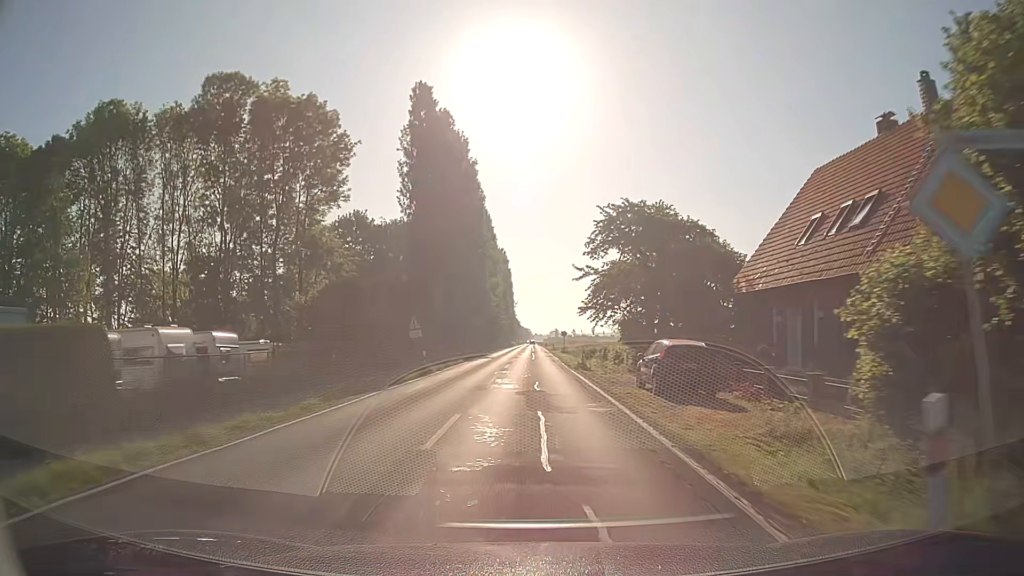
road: secondary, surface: asphalt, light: Day
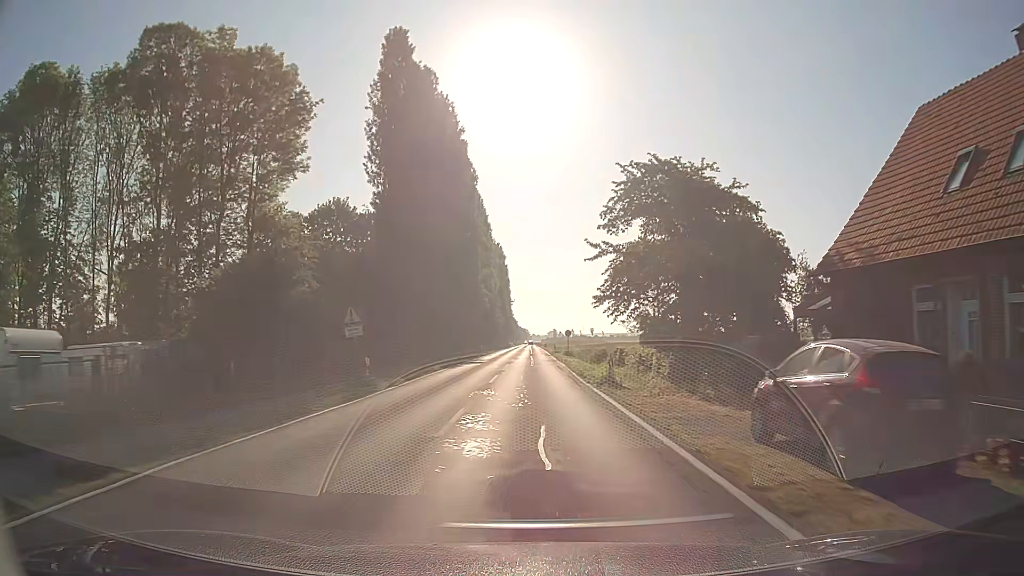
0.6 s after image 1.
(0.0, +11.0) m; 0°
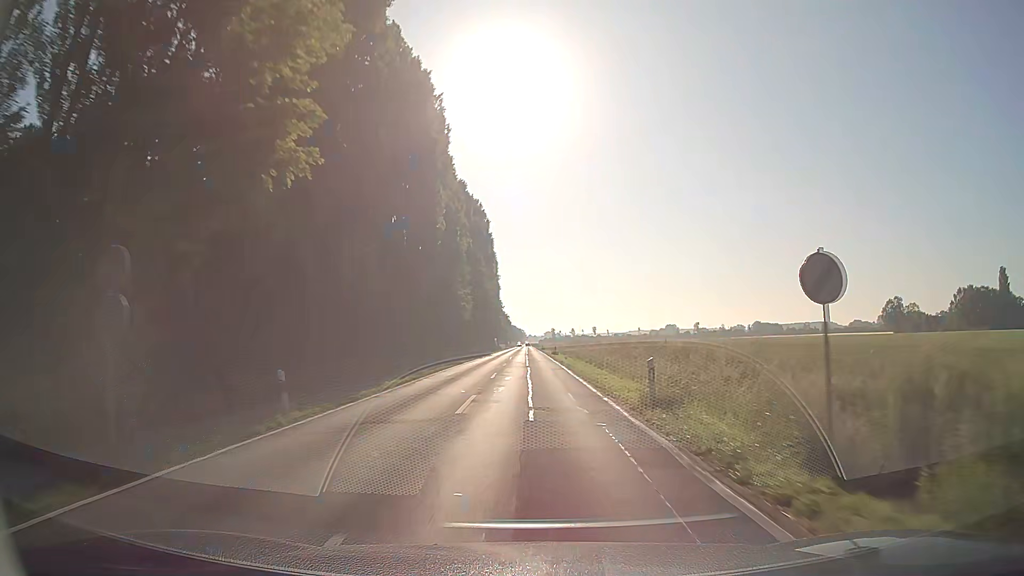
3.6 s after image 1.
(+0.4, +57.1) m; +1°
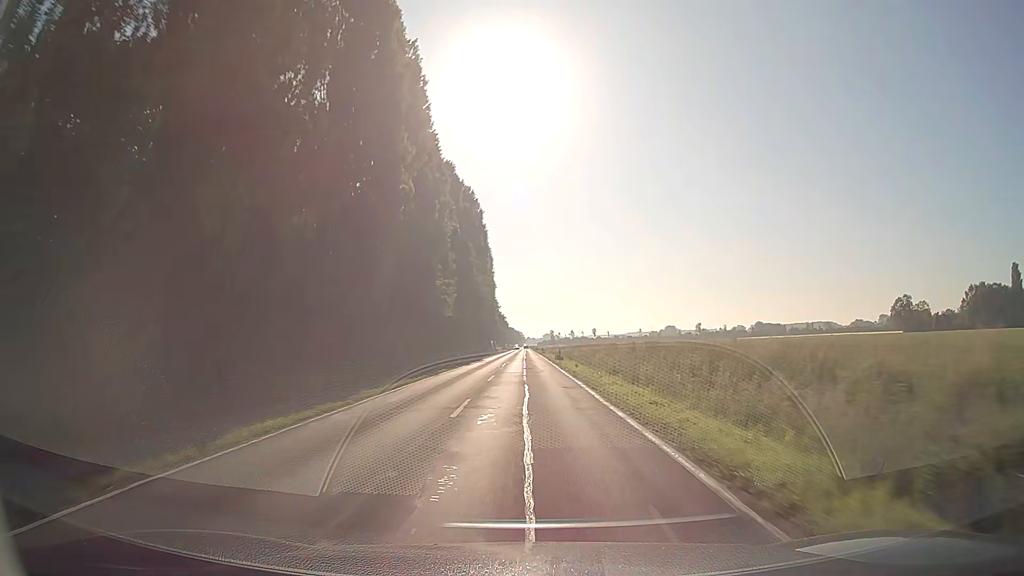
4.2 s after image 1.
(0.0, +12.3) m; 0°
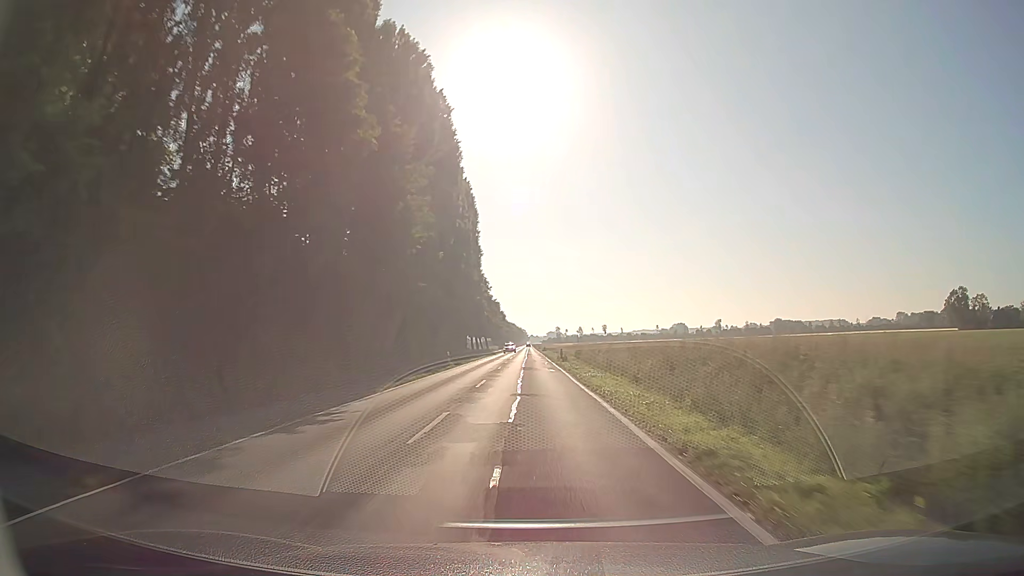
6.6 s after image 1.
(+0.3, +51.8) m; 0°
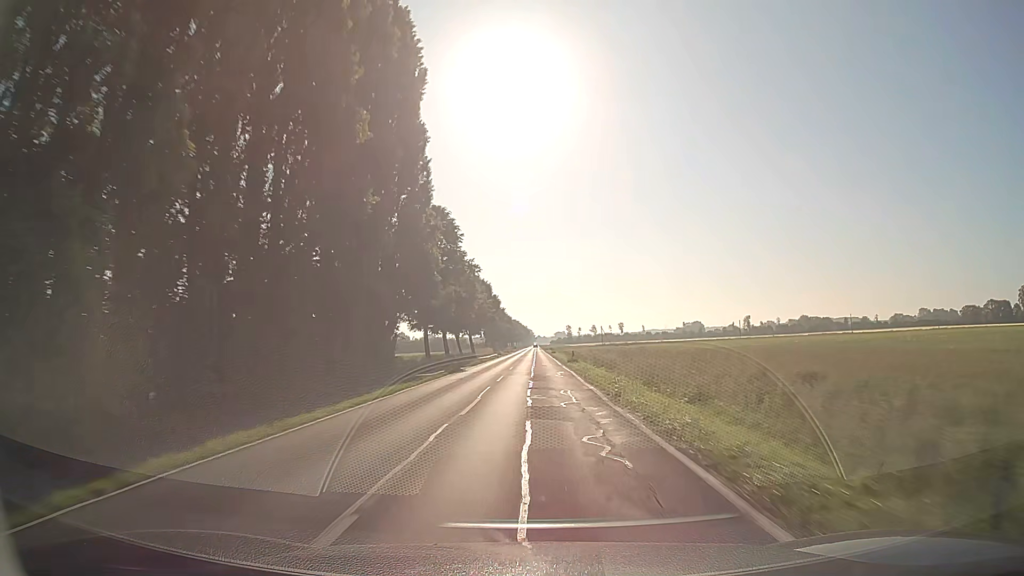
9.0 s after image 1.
(-0.2, +56.0) m; -1°
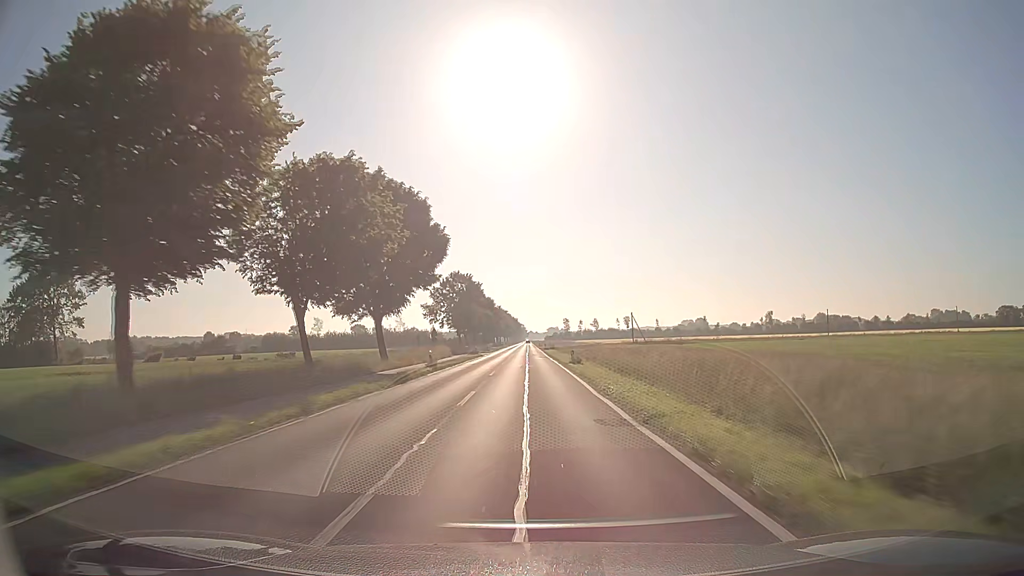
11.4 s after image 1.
(+0.8, +59.7) m; +1°
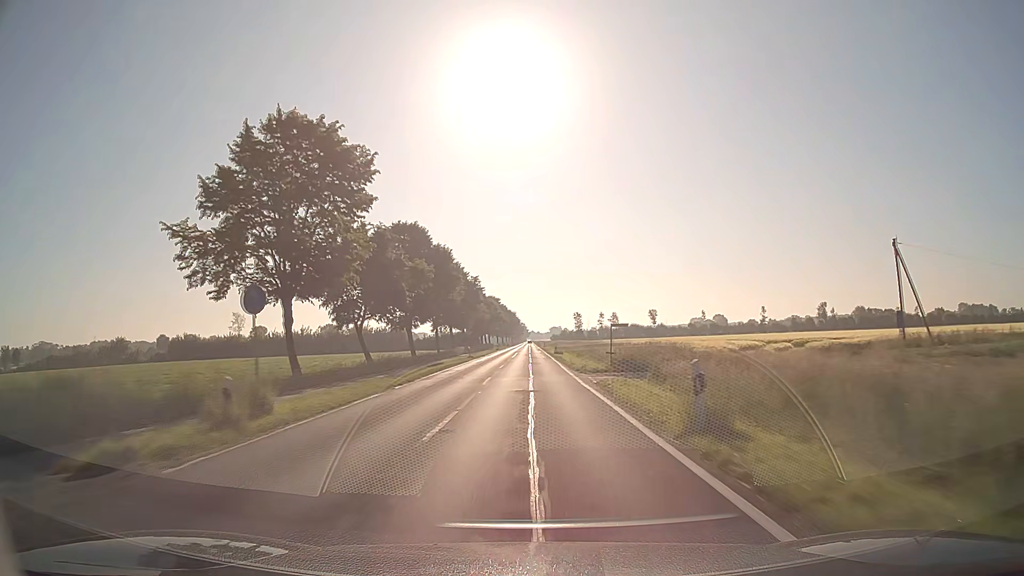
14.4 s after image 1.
(0.0, +77.1) m; 0°
(0, +10) (0, +20) (0, +30) (0, +40) (0, +50) (0, +60) (0, +70) (0, +80) (0, +90) (0, +100) m
